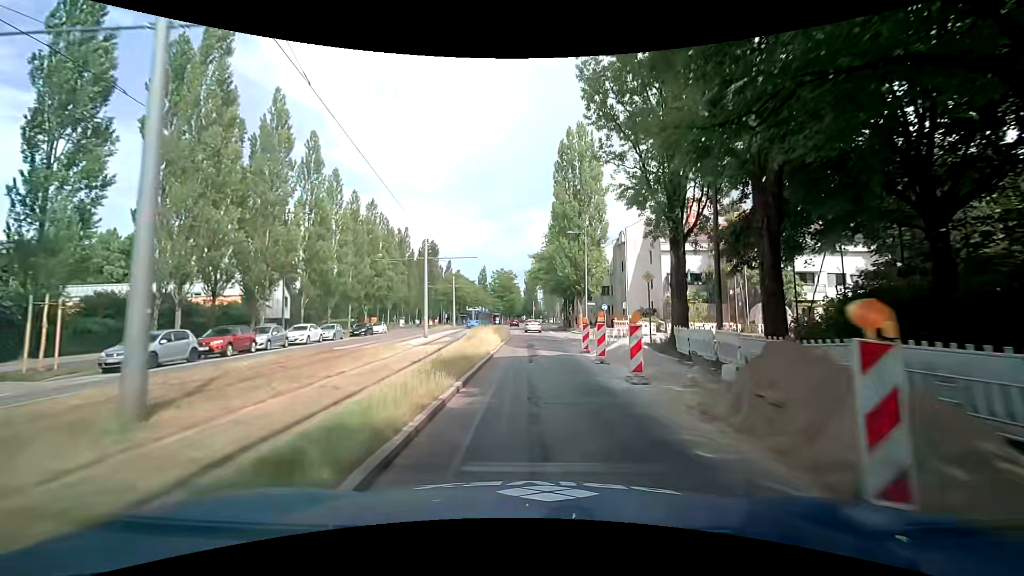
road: secondary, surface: asphalt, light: Day
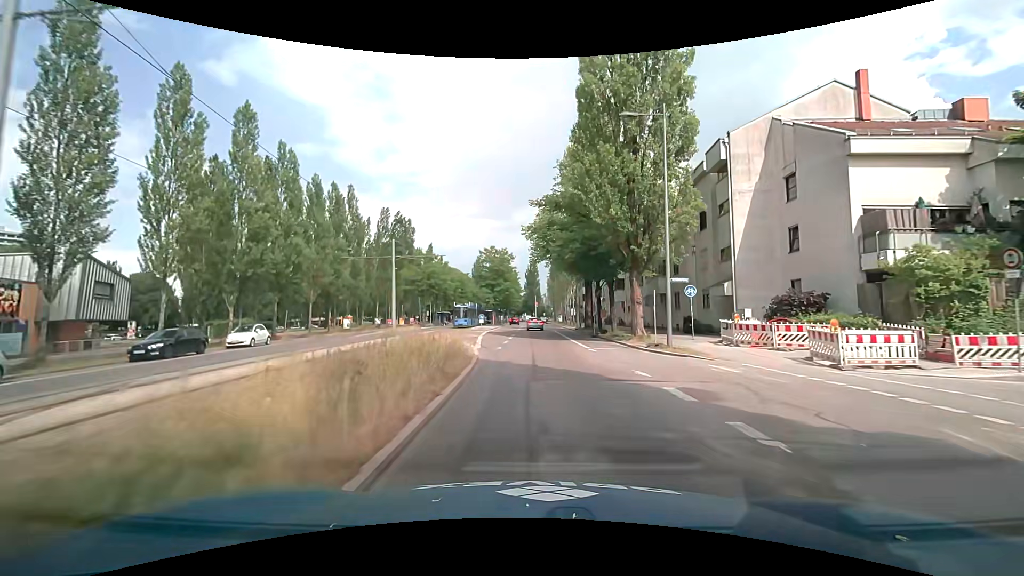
(+0.2, +29.6) m; +1°
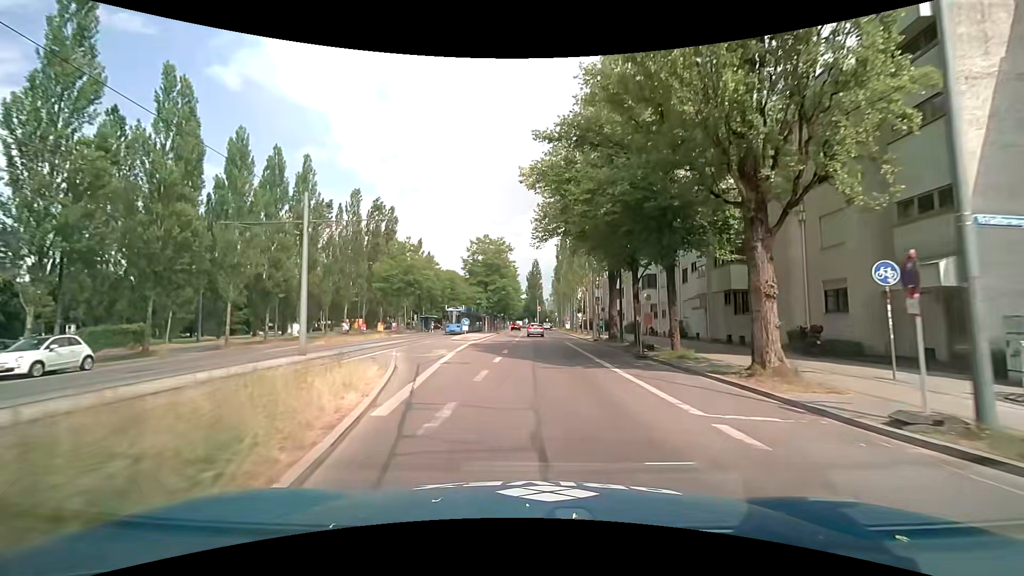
(-0.1, +14.5) m; 0°
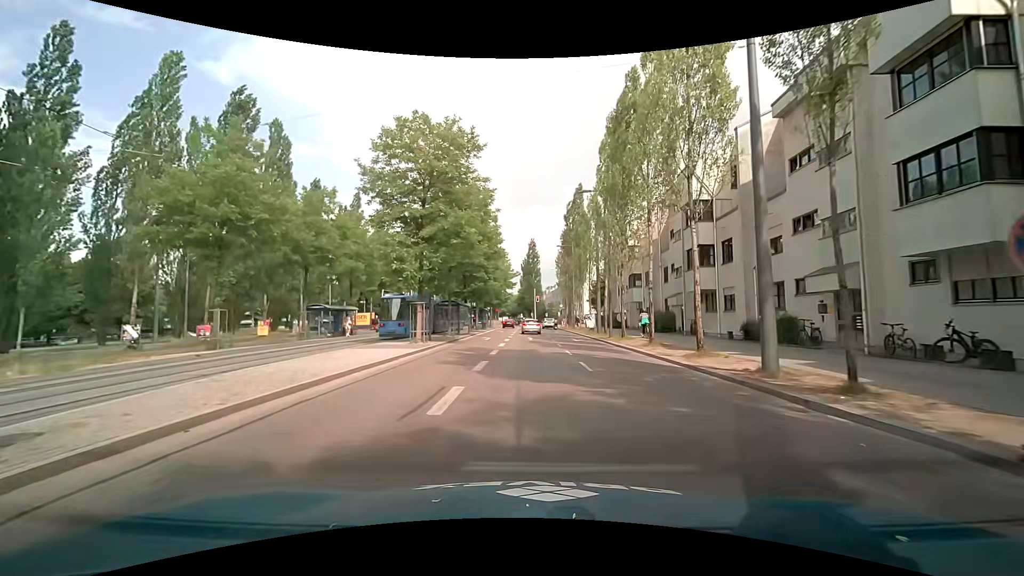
(0.0, +34.5) m; +1°
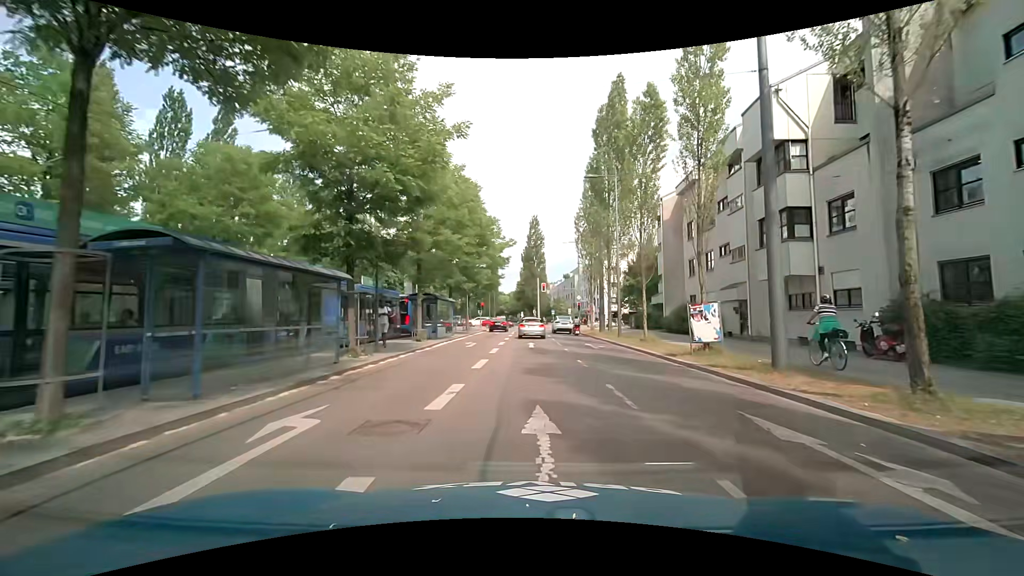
(-0.3, +29.3) m; -1°
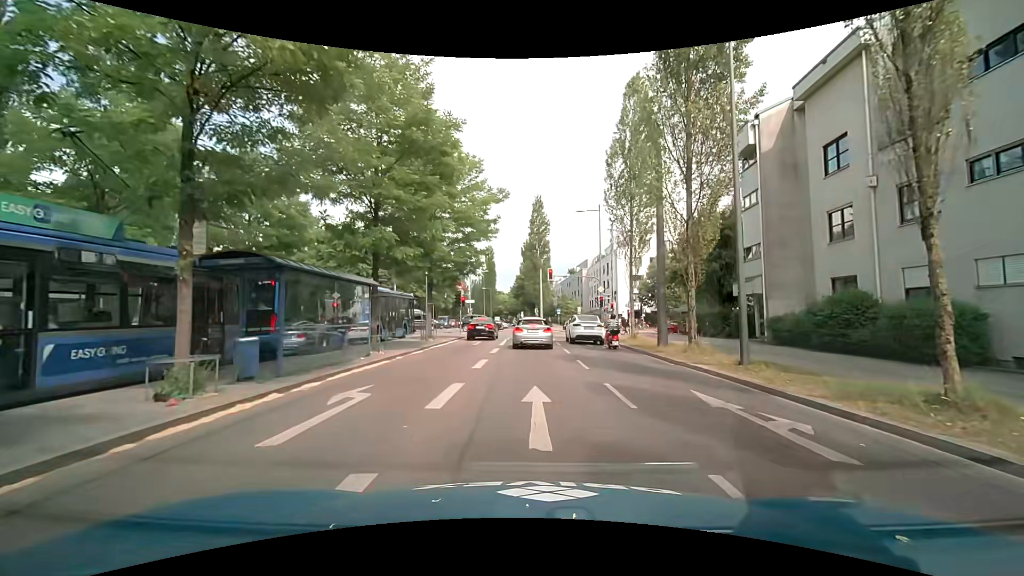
(0.0, +17.5) m; -1°
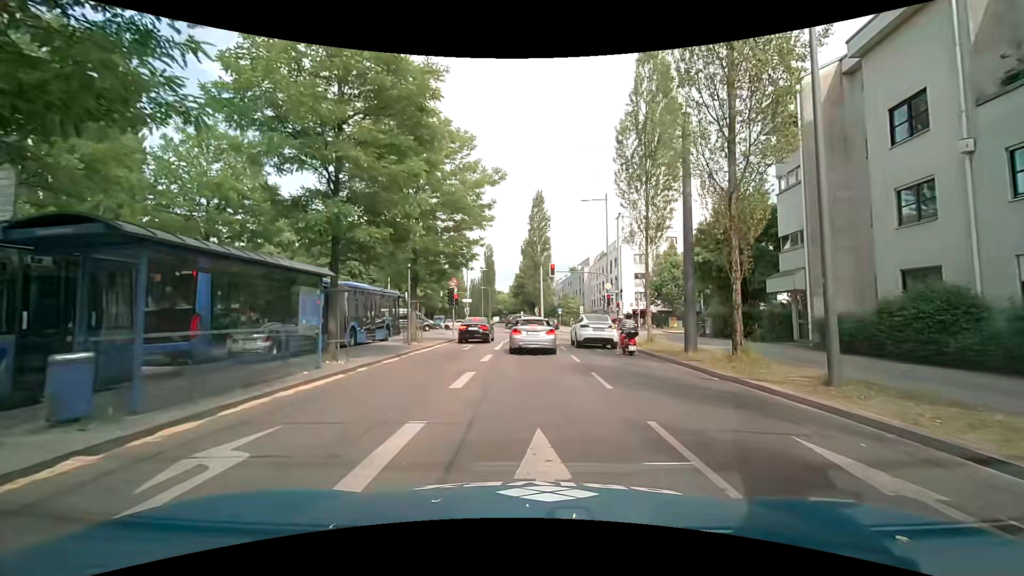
(0.0, +3.7) m; 0°
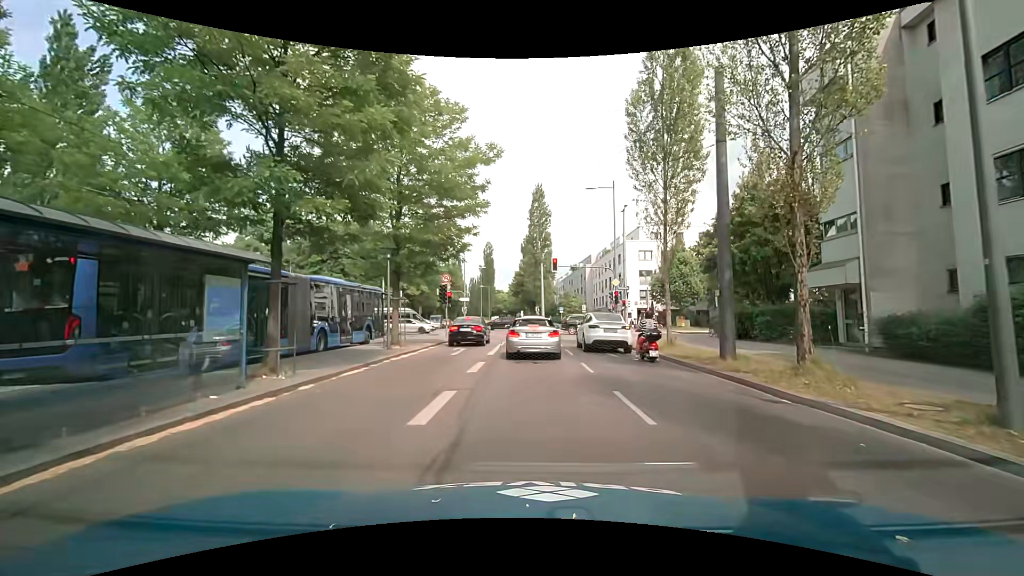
(0.0, +3.2) m; +1°
